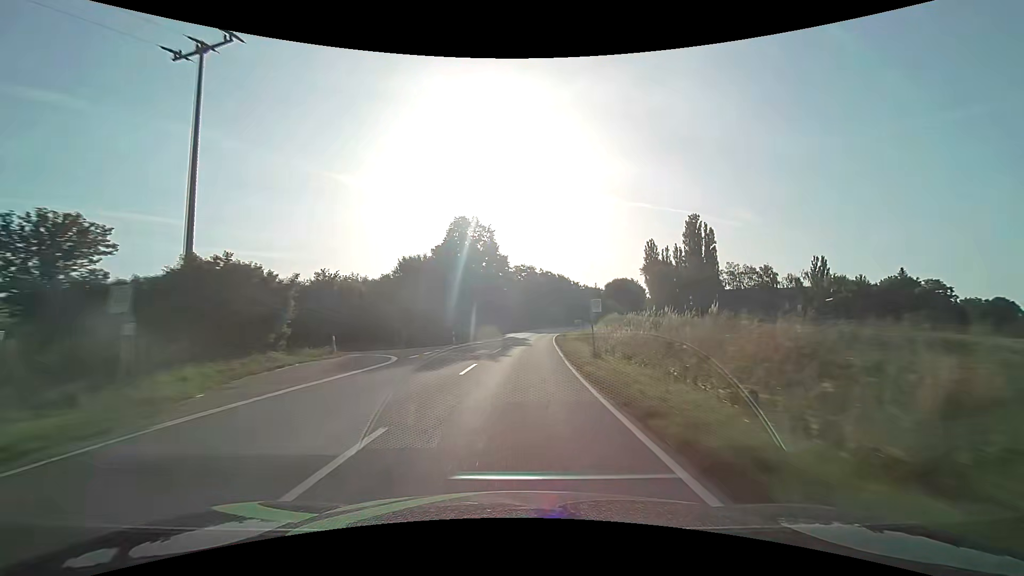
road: secondary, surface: asphalt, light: Day
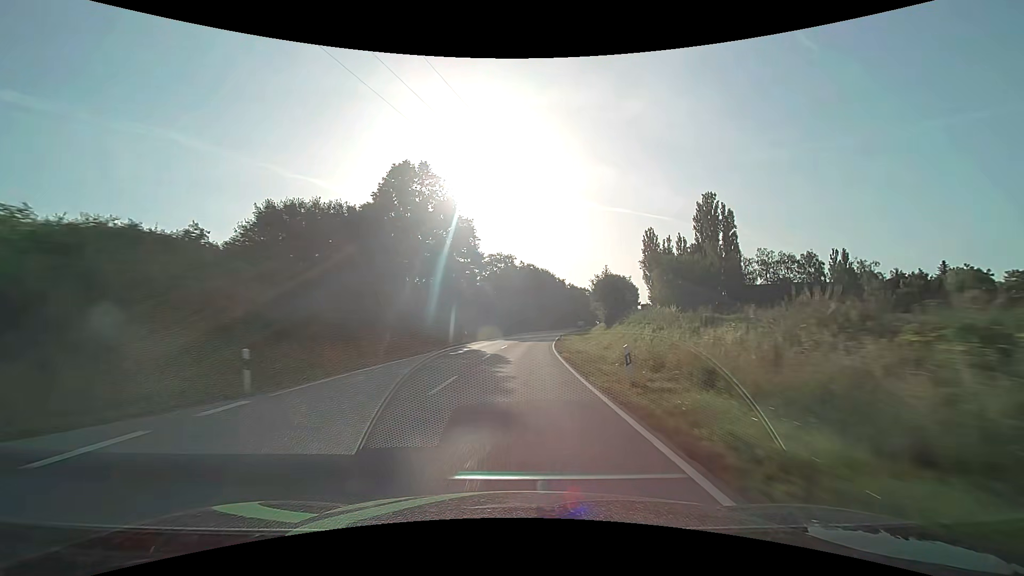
(+0.6, +28.1) m; +2°
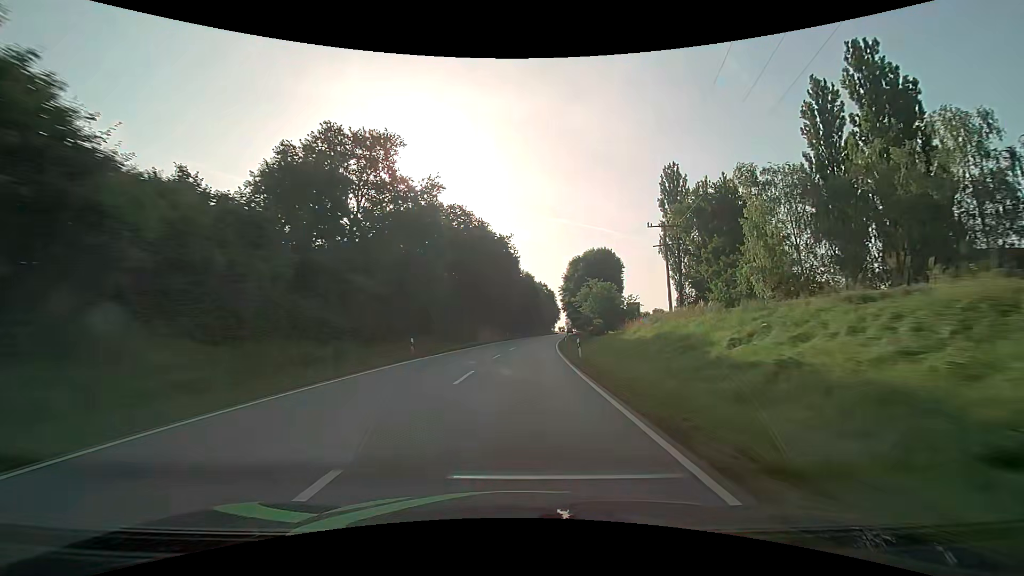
(+4.0, +69.4) m; +7°
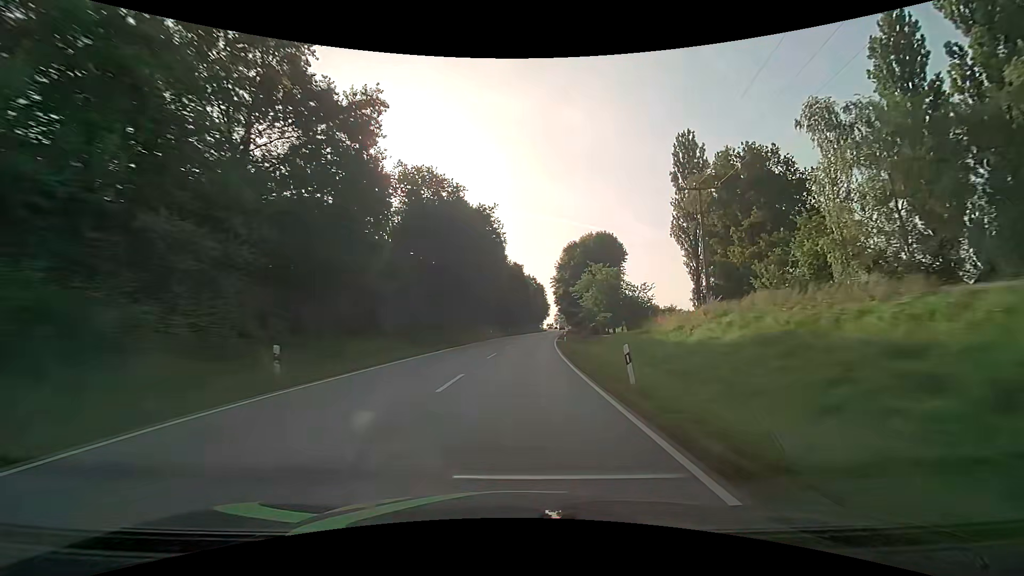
(+0.2, +13.8) m; +2°
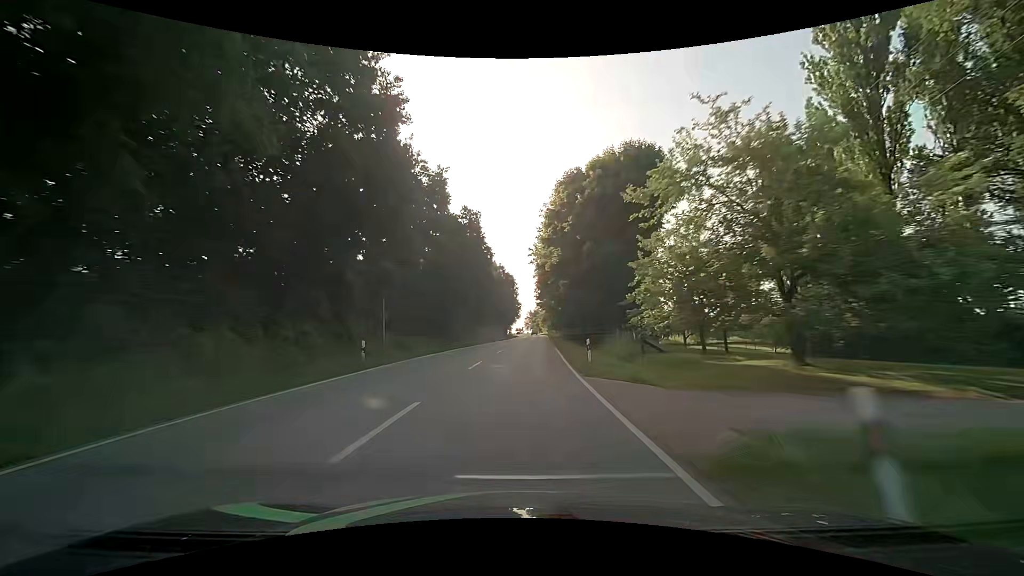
(+1.4, +41.5) m; +4°
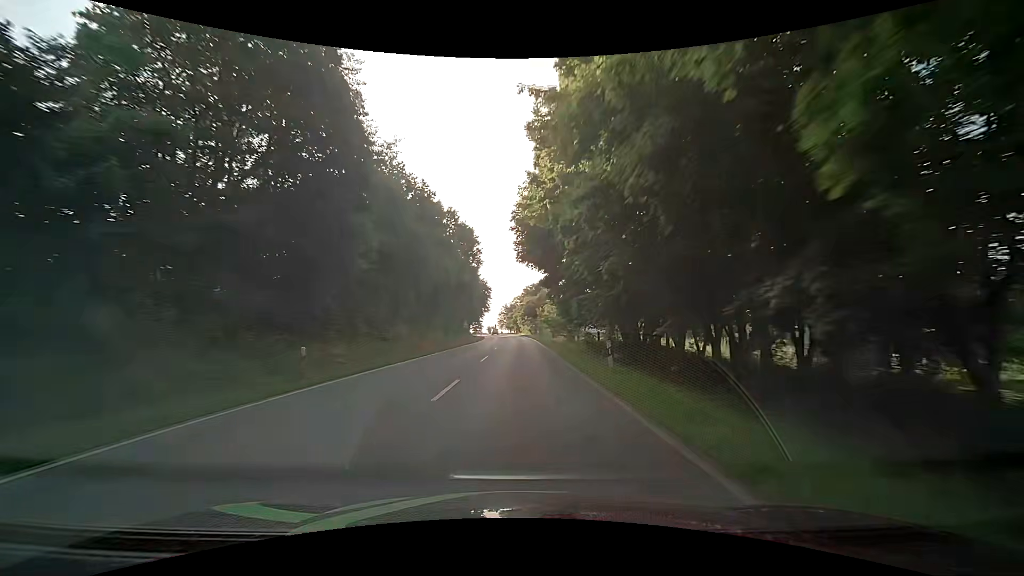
(+1.8, +55.5) m; +3°
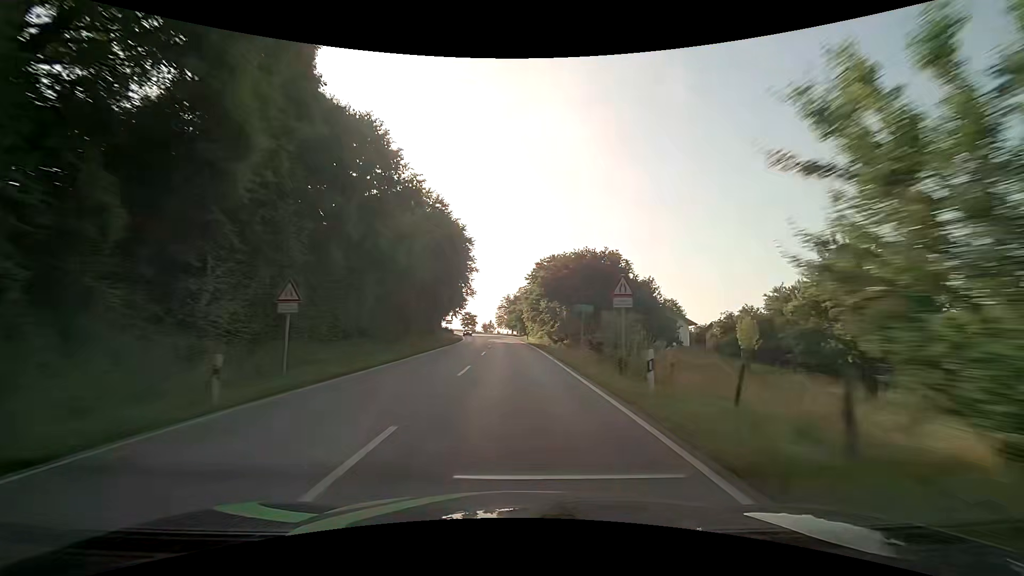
(-0.5, +54.6) m; -1°
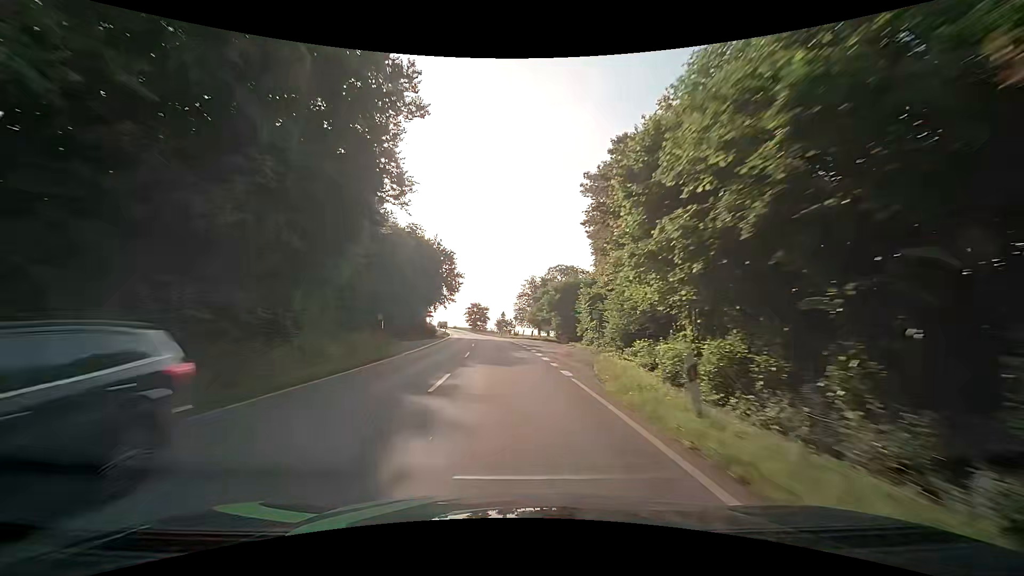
(-1.1, +52.2) m; -3°
(0, +10) (0, +20) (-1, +30) (-2, +40) (-2, +50) (-4, +60) (-5, +70) (-6, +80) (-8, +90) (-10, +99) m
